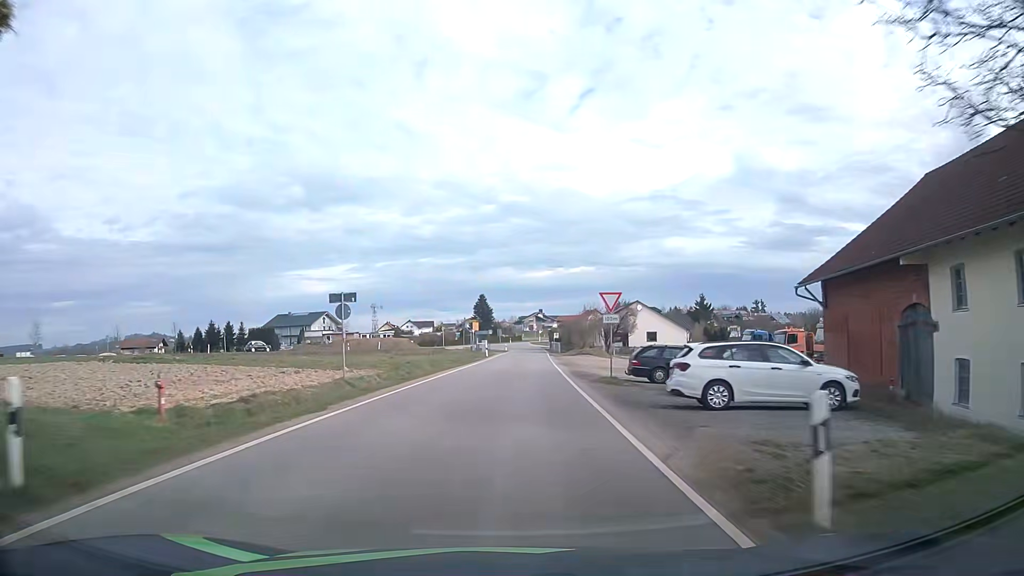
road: tertiary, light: Day
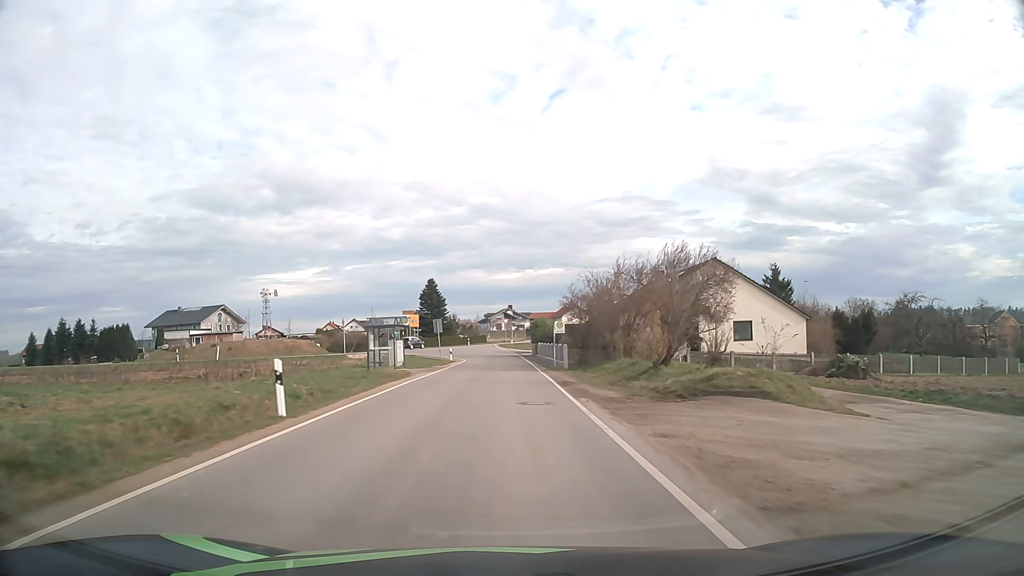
(+1.9, +48.0) m; +3°
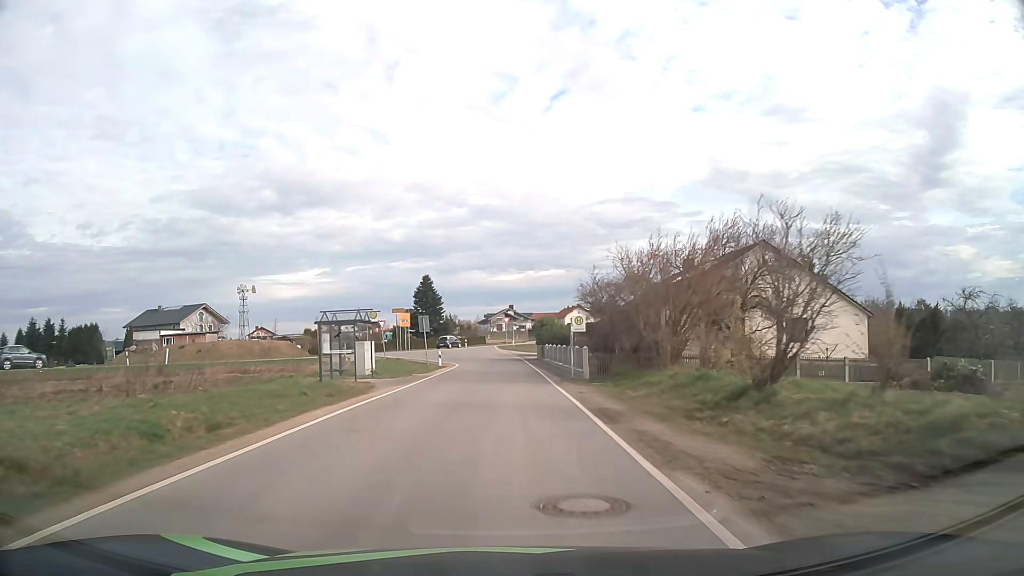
(0.0, +9.0) m; 0°
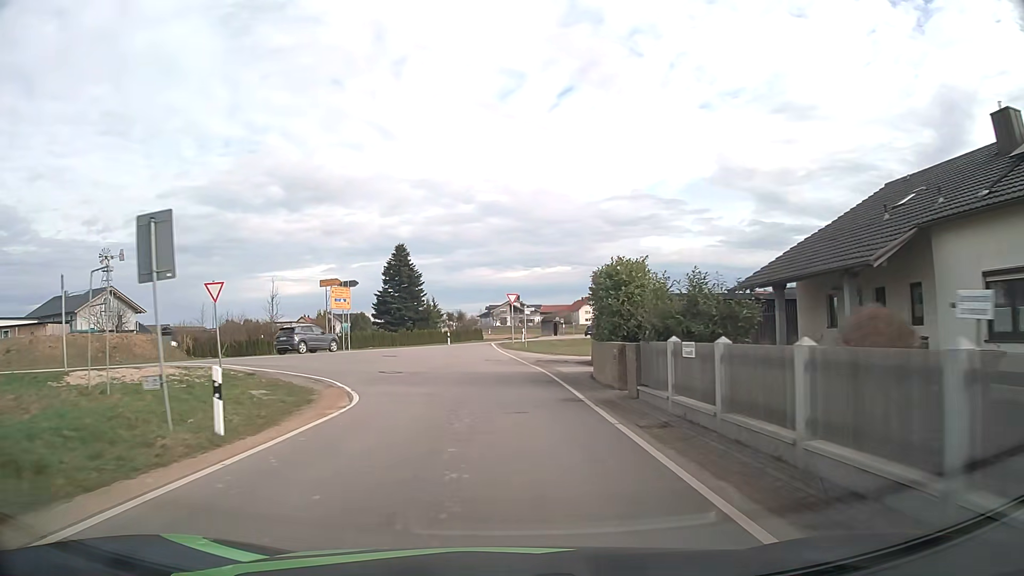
(-0.1, +33.4) m; 0°
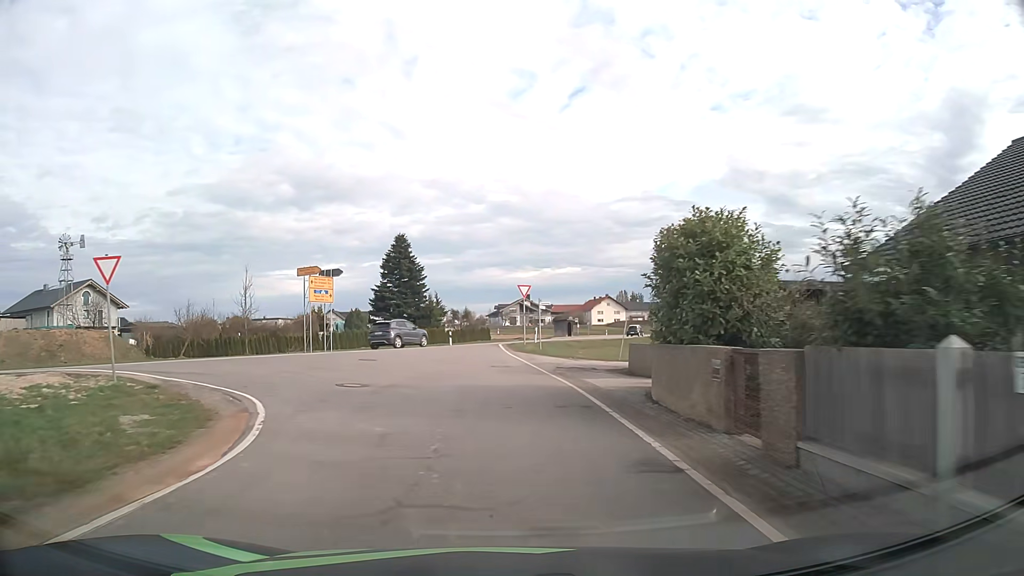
(0.0, +7.4) m; -1°
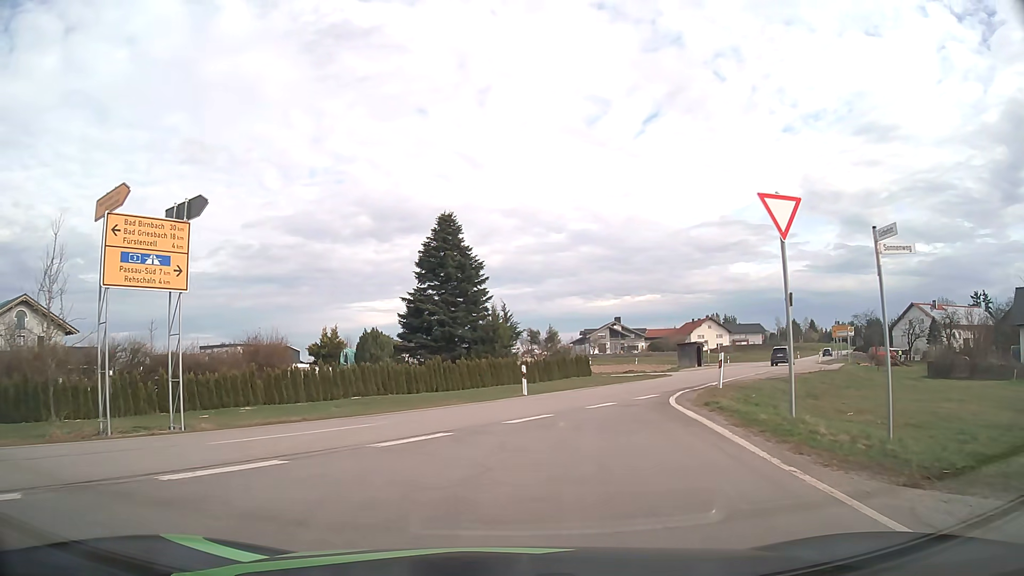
(-1.7, +27.0) m; -6°
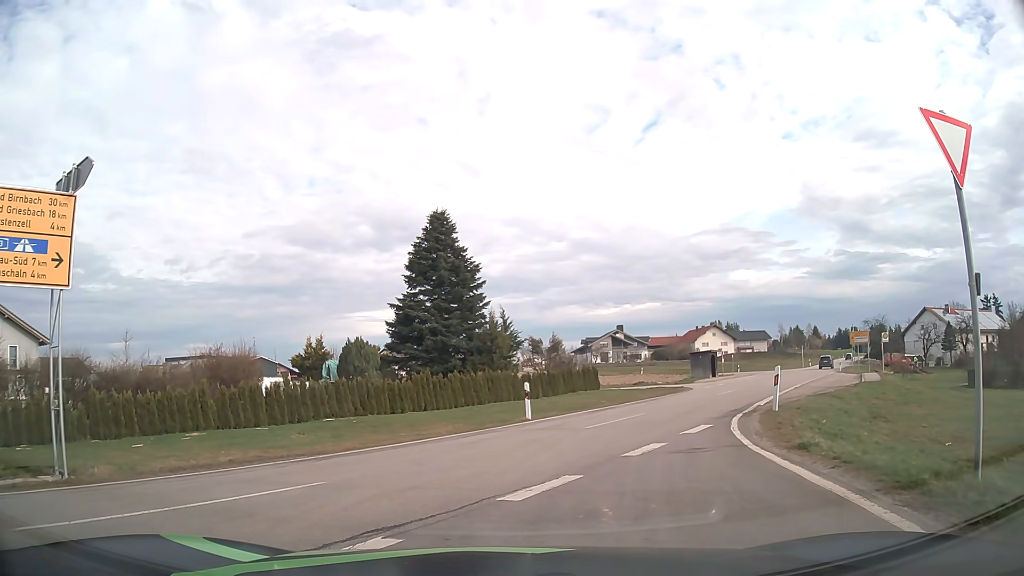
(0.0, +4.0) m; 0°
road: secondary
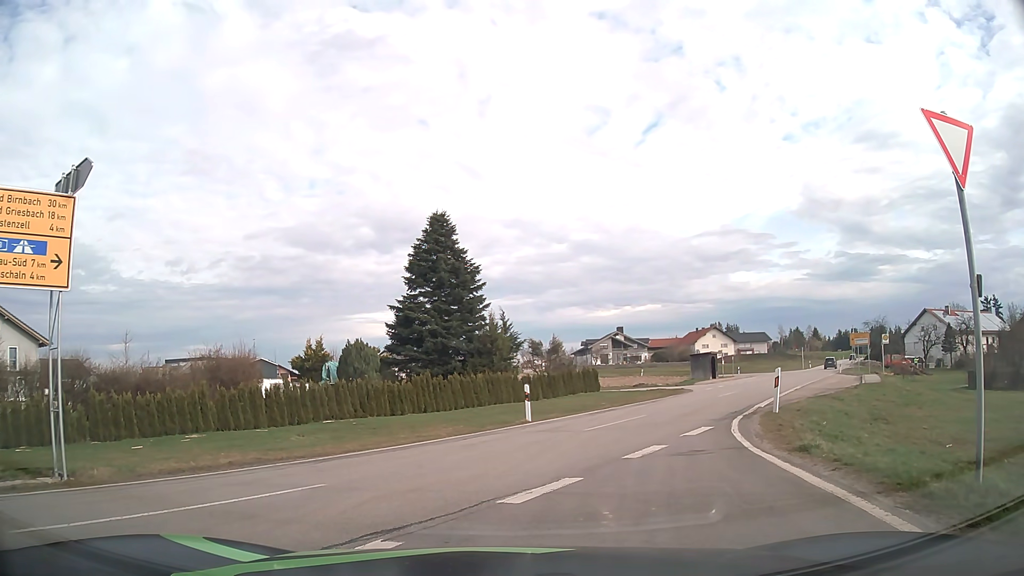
(0.0, +0.1) m; 0°
(0, +10) (+4, +19) (+9, +28) (+14, +36) (+20, +45) (+25, +53) (+30, +62) (+35, +71) (+40, +79) (+45, +88) m
